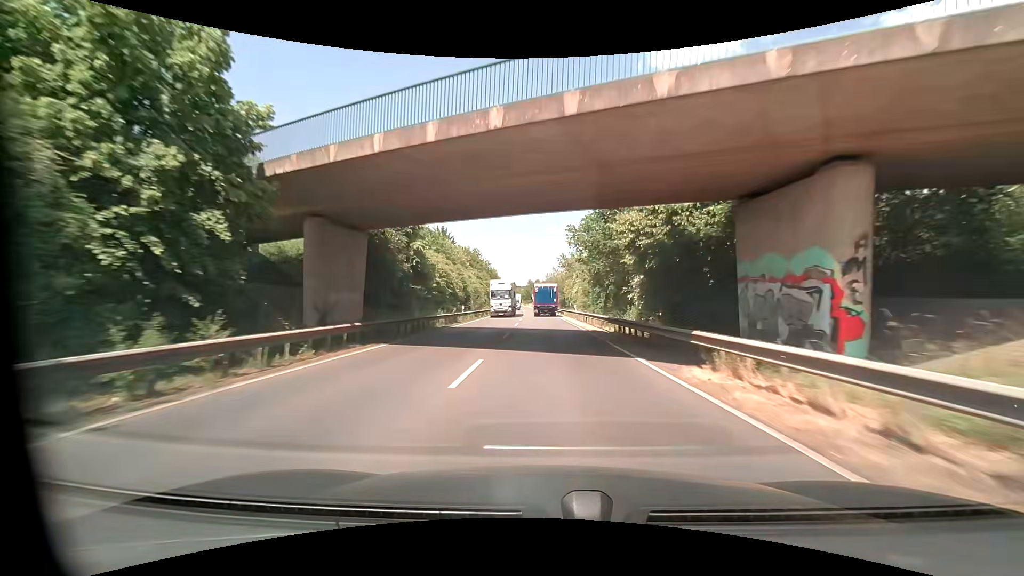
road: primary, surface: asphalt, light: Day
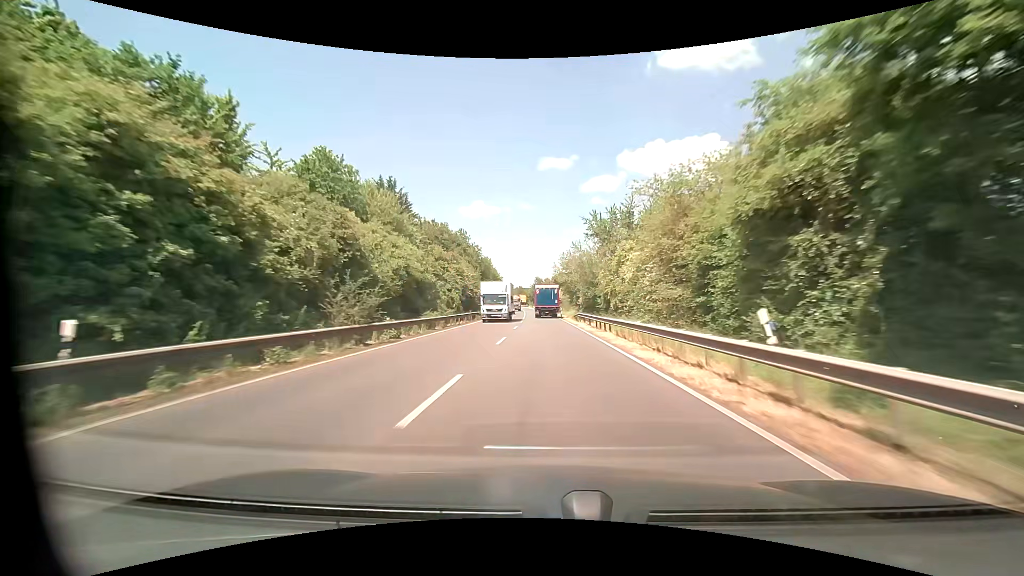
(-0.5, +38.0) m; -1°
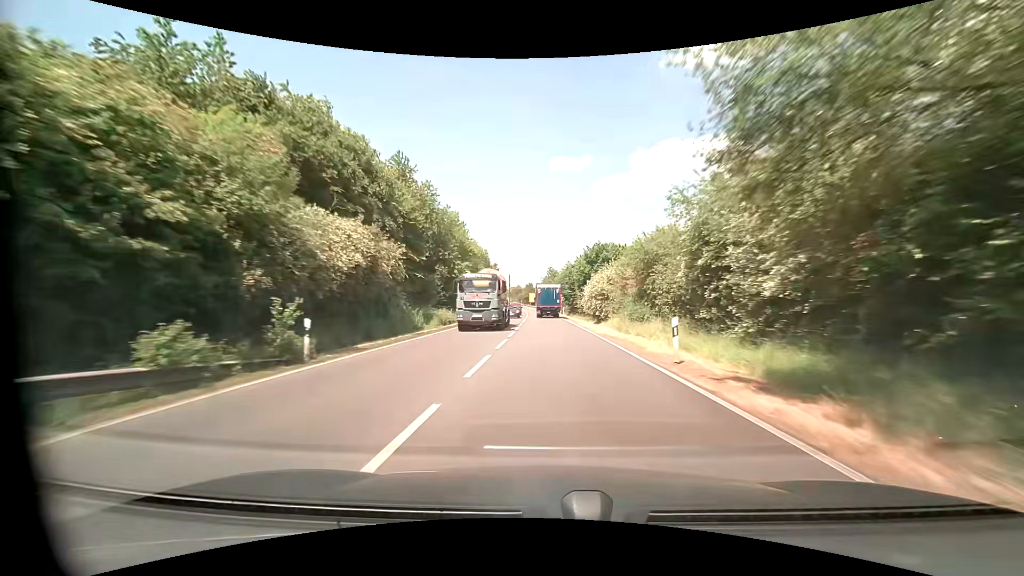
(-0.8, +50.3) m; -2°
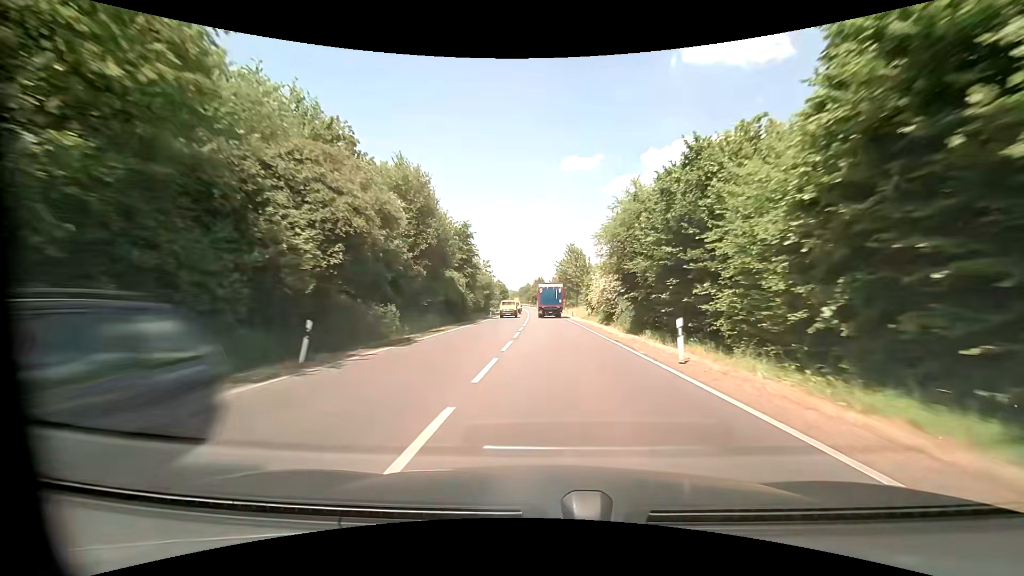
(-0.6, +49.9) m; -1°
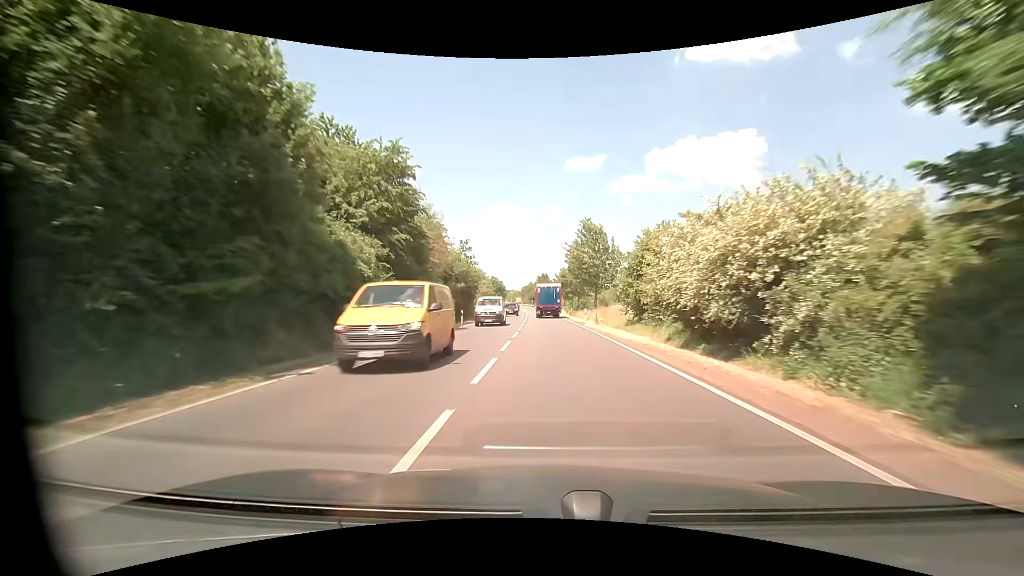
(-0.1, +24.7) m; 0°
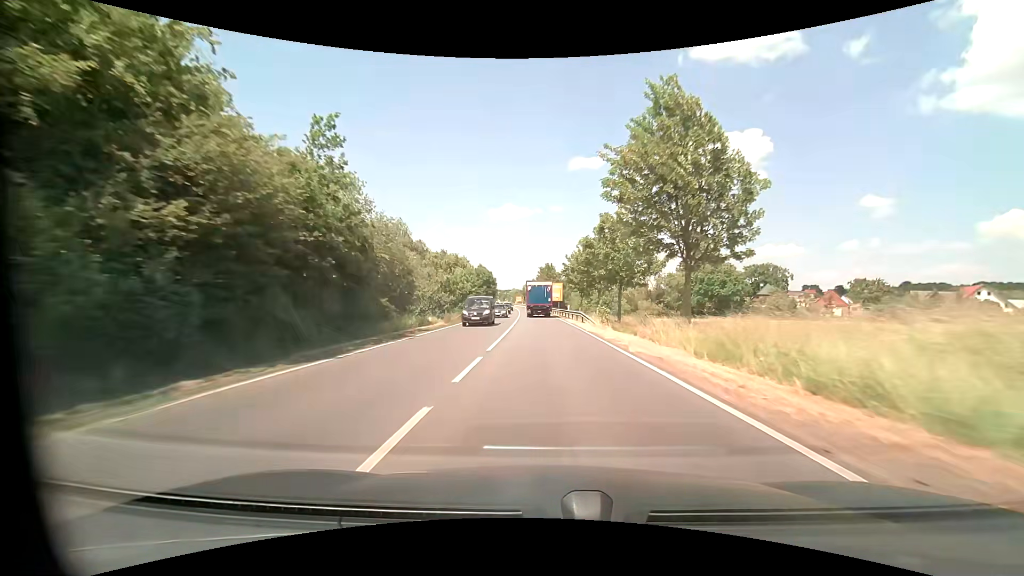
(-0.4, +36.8) m; -1°
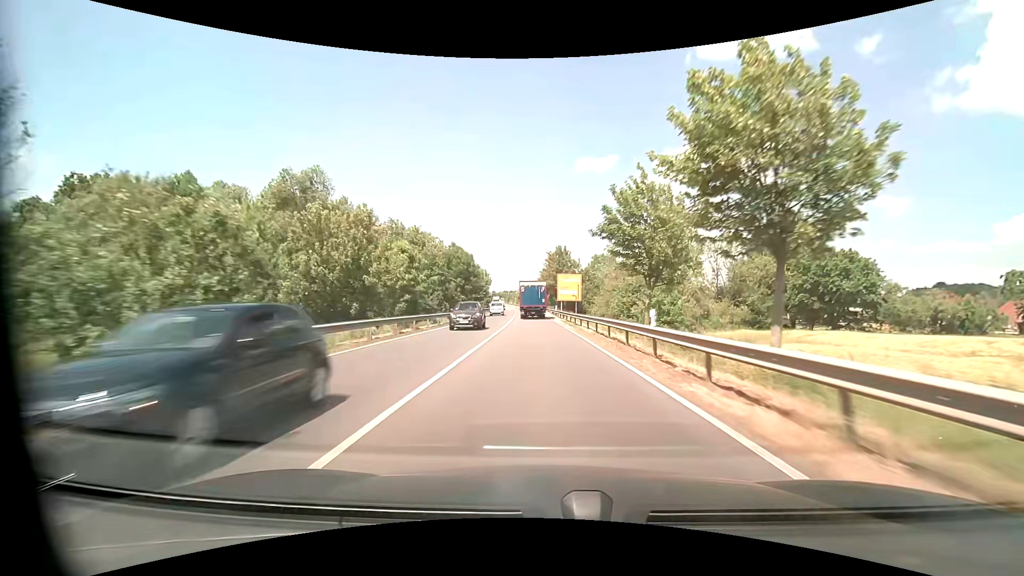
(-0.4, +36.4) m; -1°
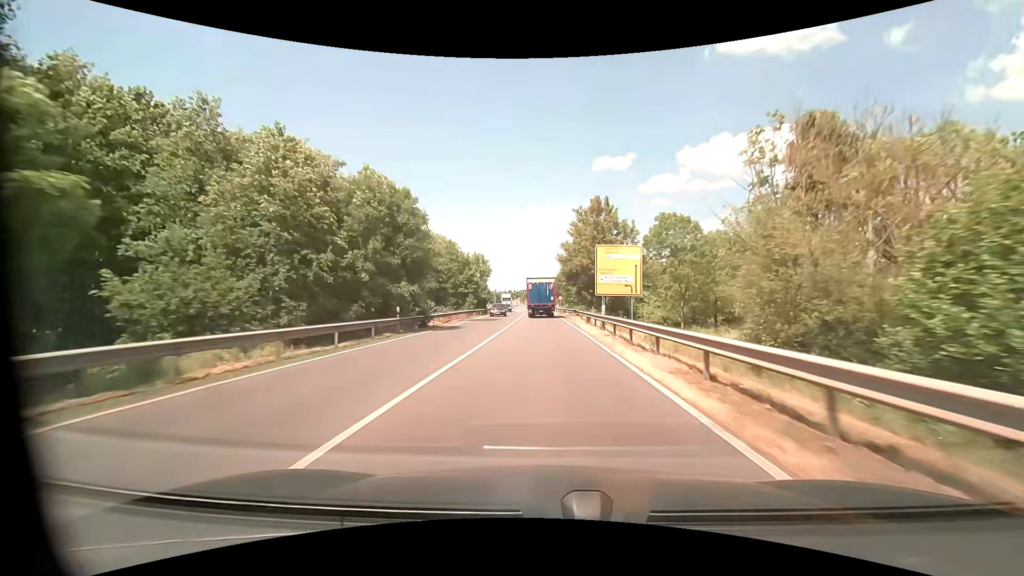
(-0.5, +36.0) m; -2°
(0, +10) (0, +20) (0, +30) (-1, +40) (-1, +50) (-1, +60) (-1, +70) (-2, +80) (-2, +90) (-2, +100) m
